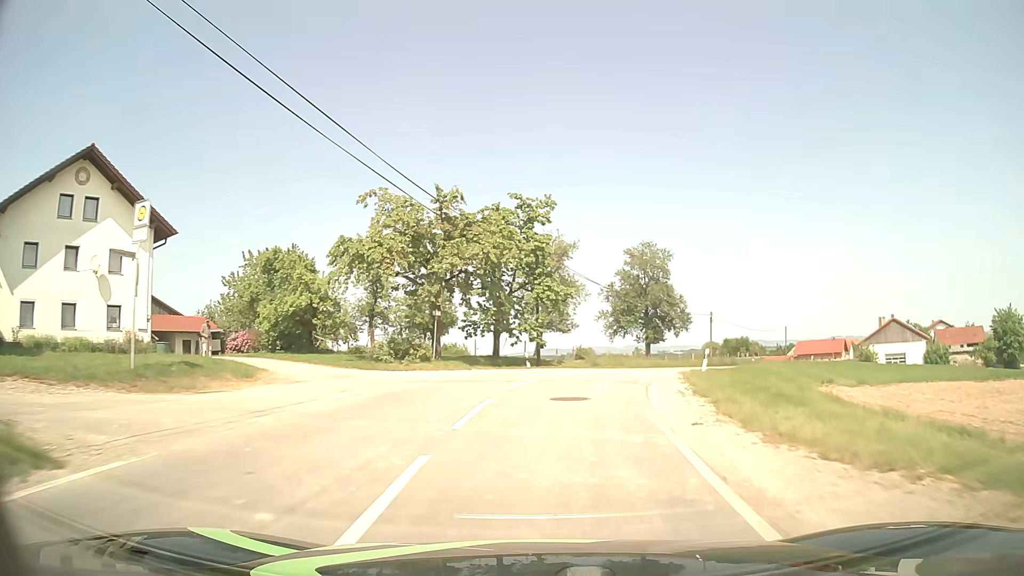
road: tertiary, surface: asphalt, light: Day
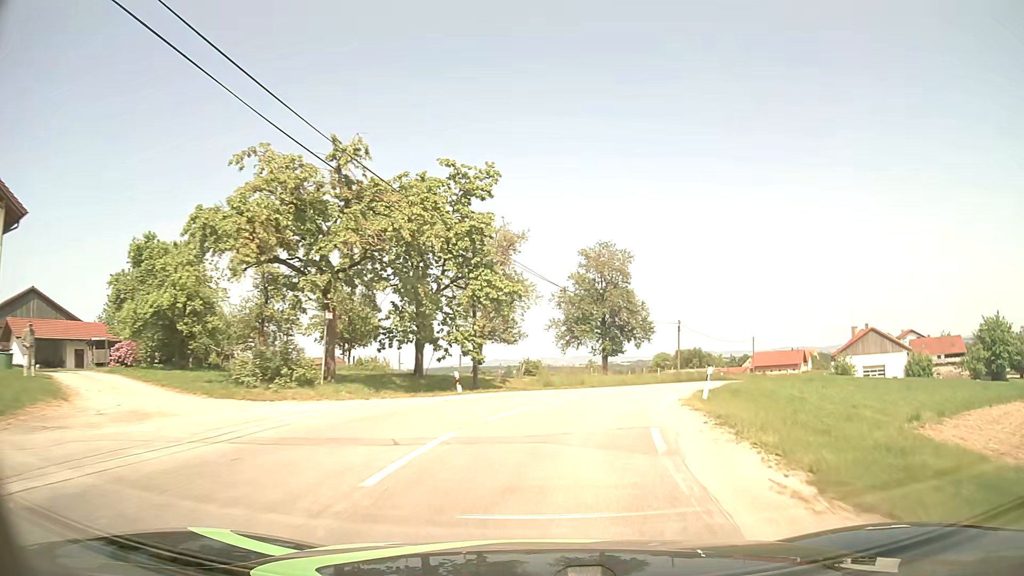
(+0.3, +9.0) m; +4°
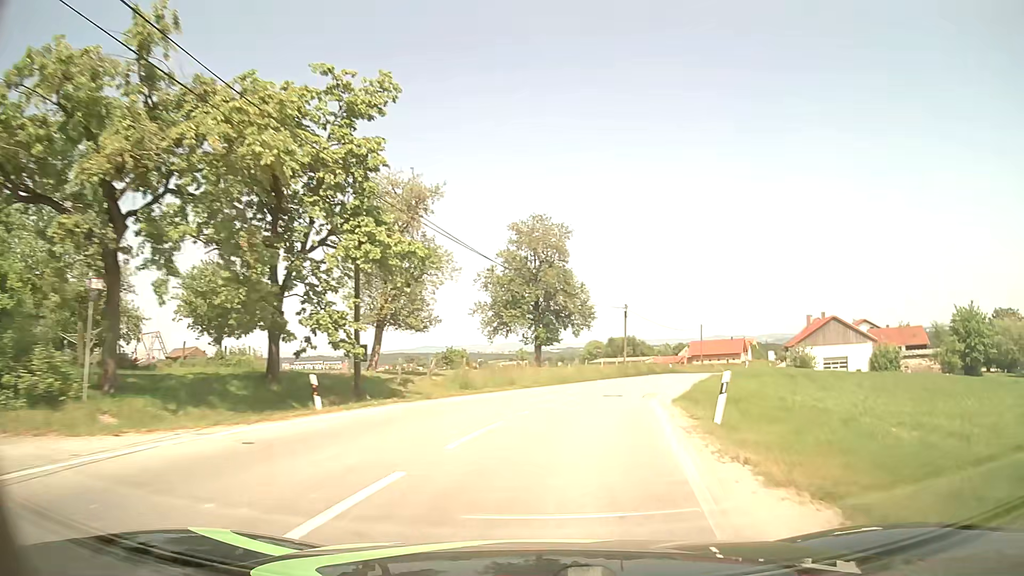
(+0.5, +8.9) m; +6°
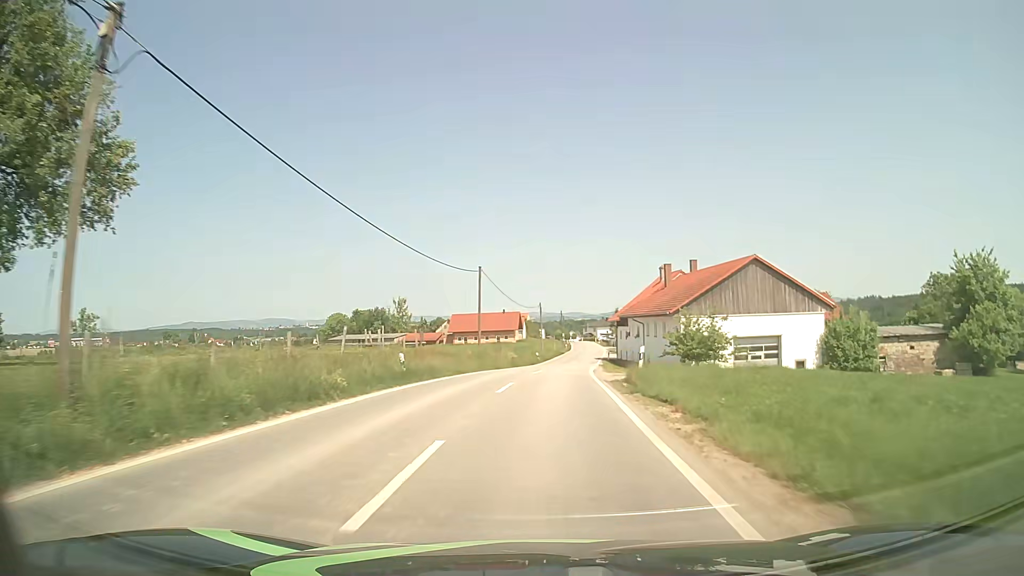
(+9.6, +44.7) m; +21°
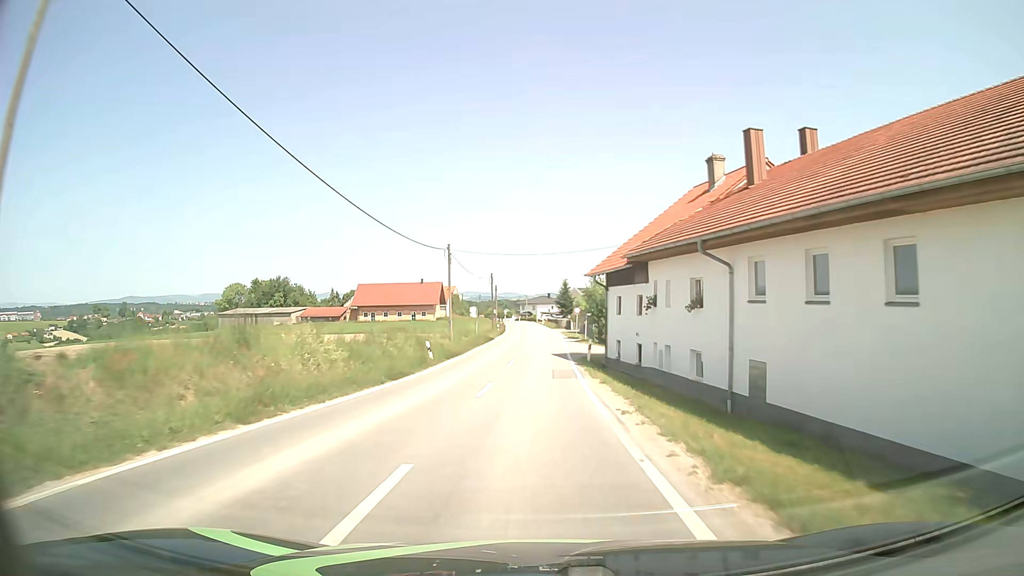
(+1.9, +37.5) m; +6°
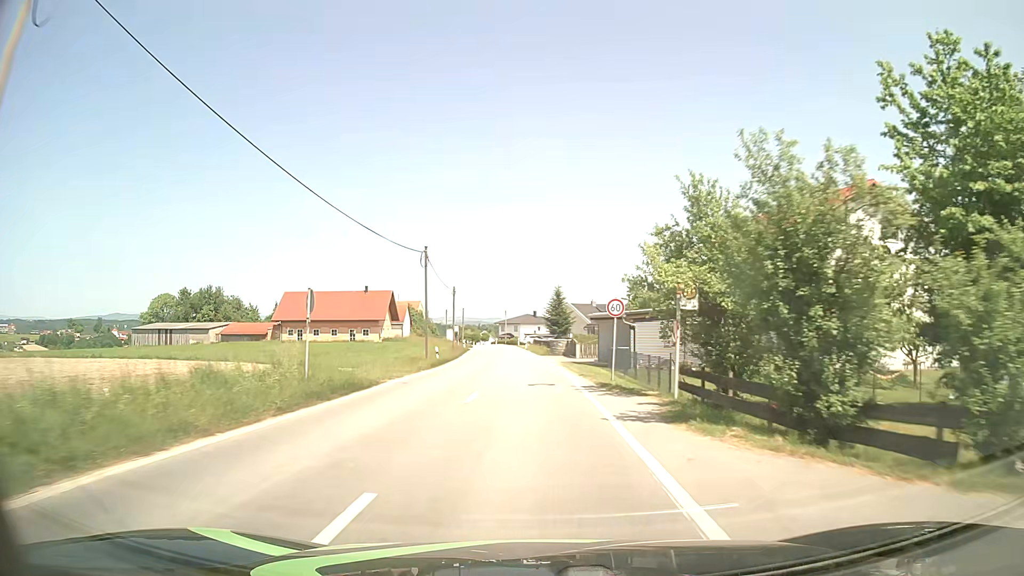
(+0.6, +37.3) m; +2°
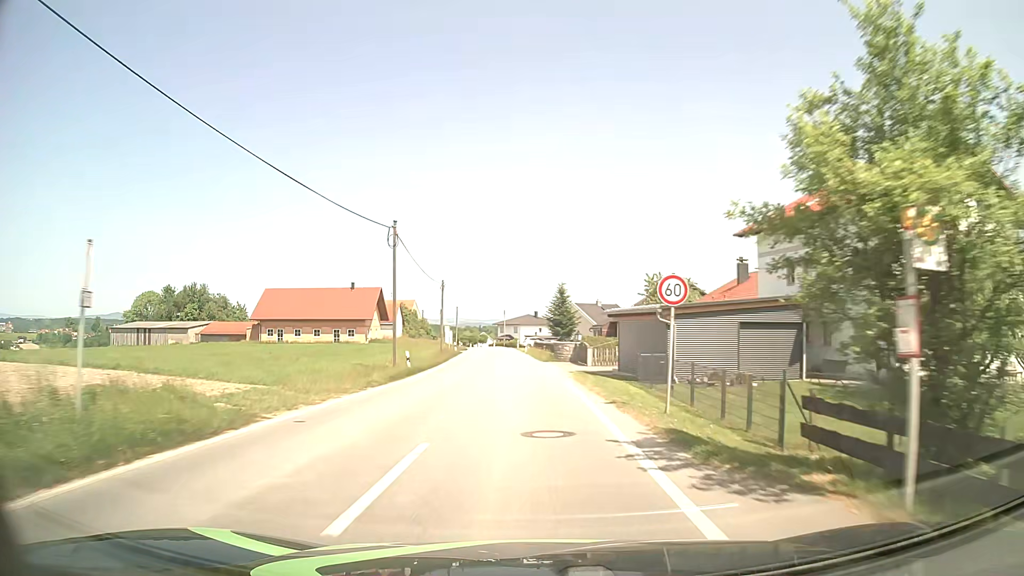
(-0.1, +9.1) m; -1°
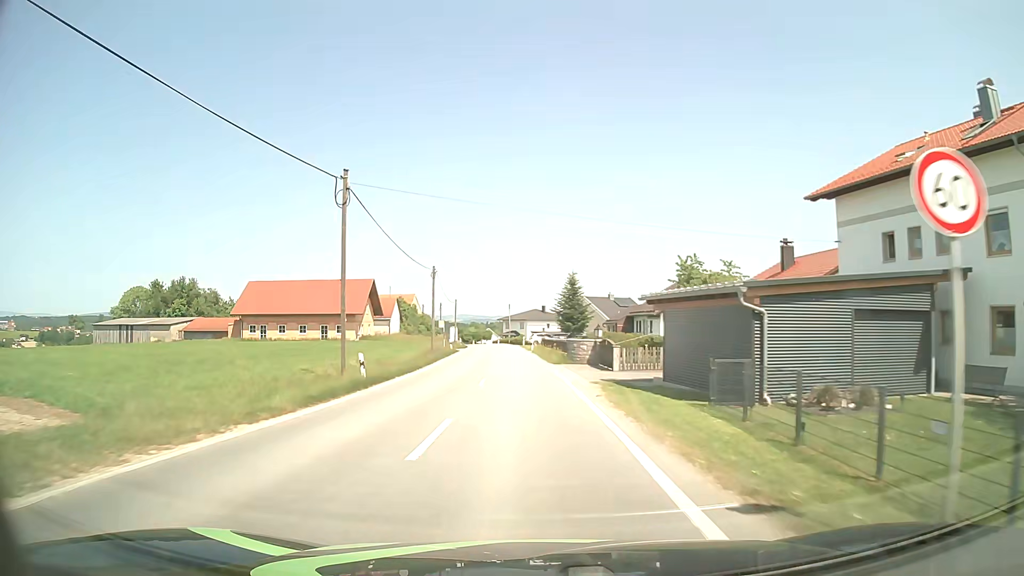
(0.0, +9.0) m; 0°
(0, +10) (0, +20) (-1, +30) (-1, +40) (-2, +50) (-3, +60) (-3, +70) (-4, +80) (-5, +90) (-7, +100) m
